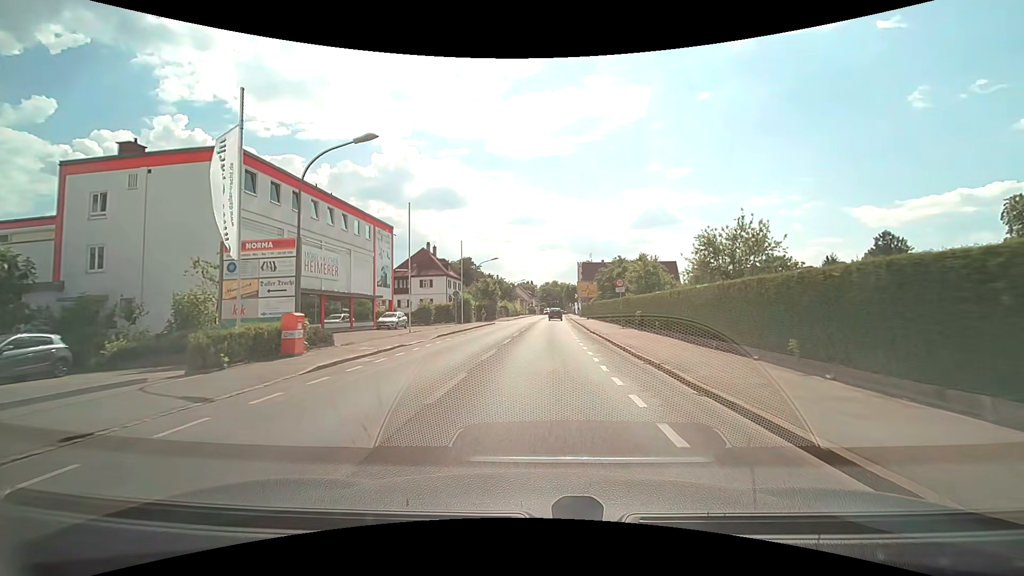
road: secondary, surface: asphalt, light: Day
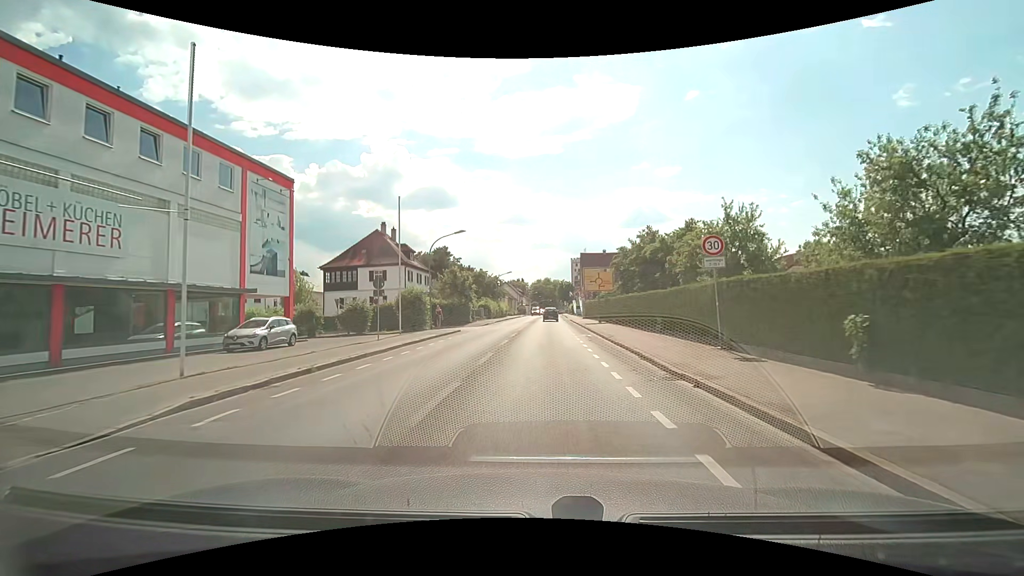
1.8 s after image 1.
(+0.2, +19.3) m; +1°
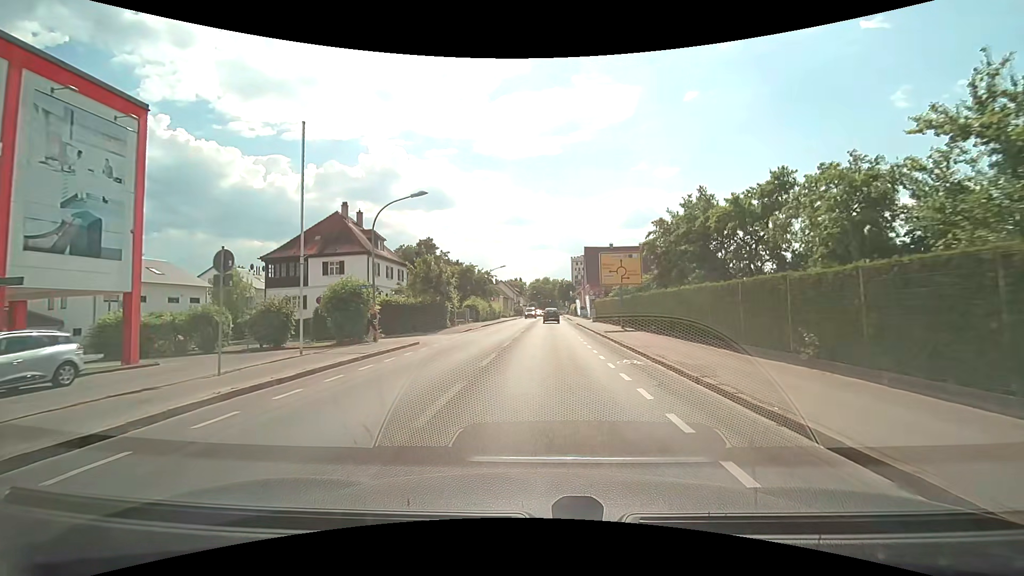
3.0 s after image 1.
(+0.1, +12.1) m; 0°
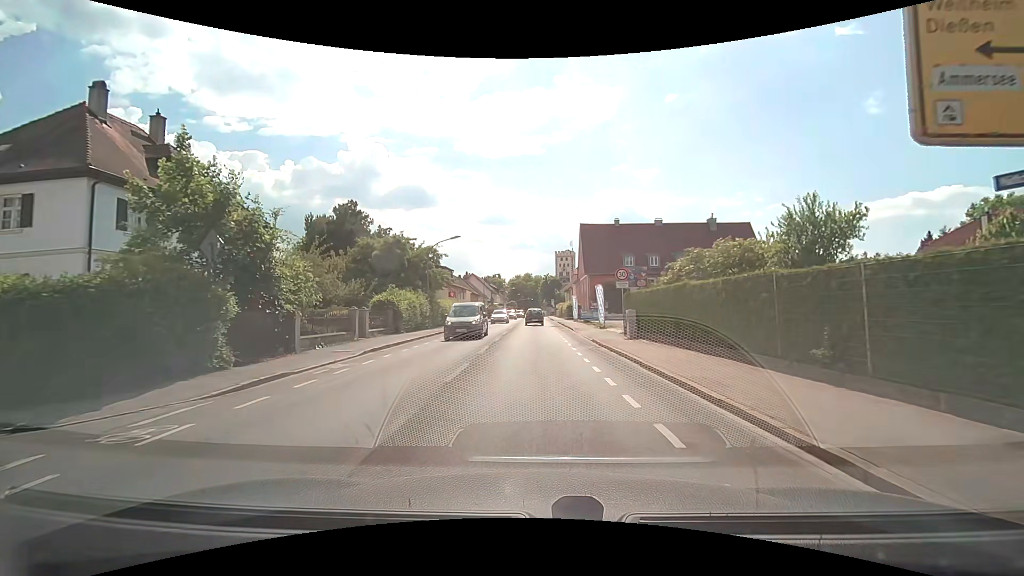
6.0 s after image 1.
(+0.6, +26.4) m; +2°
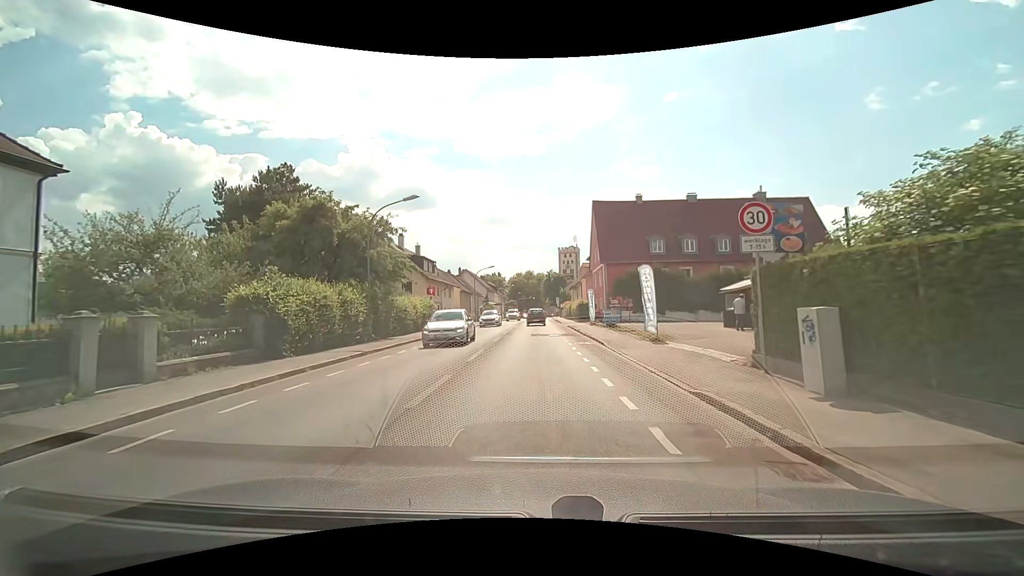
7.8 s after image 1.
(0.0, +14.3) m; 0°
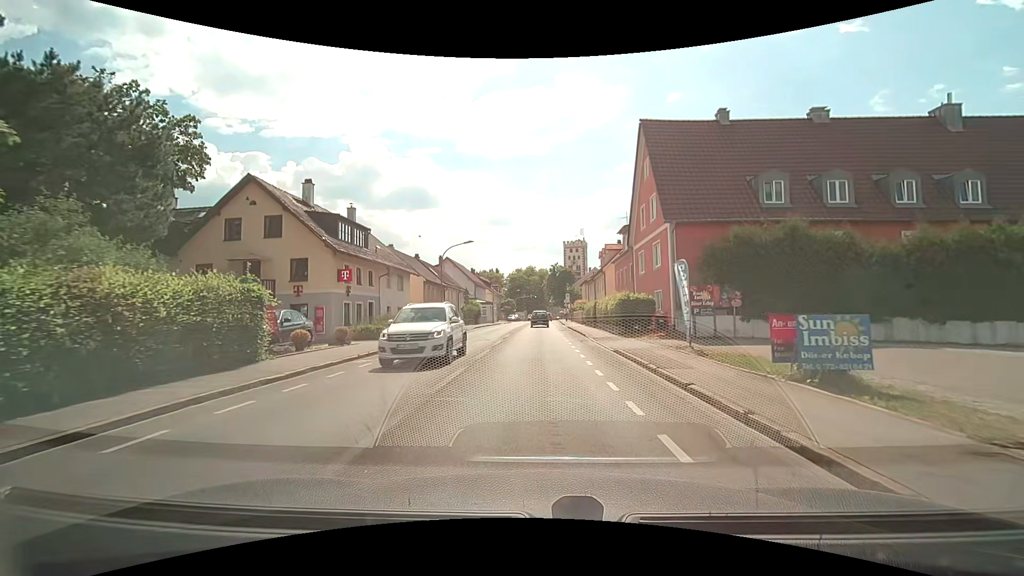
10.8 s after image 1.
(-0.1, +24.2) m; 0°
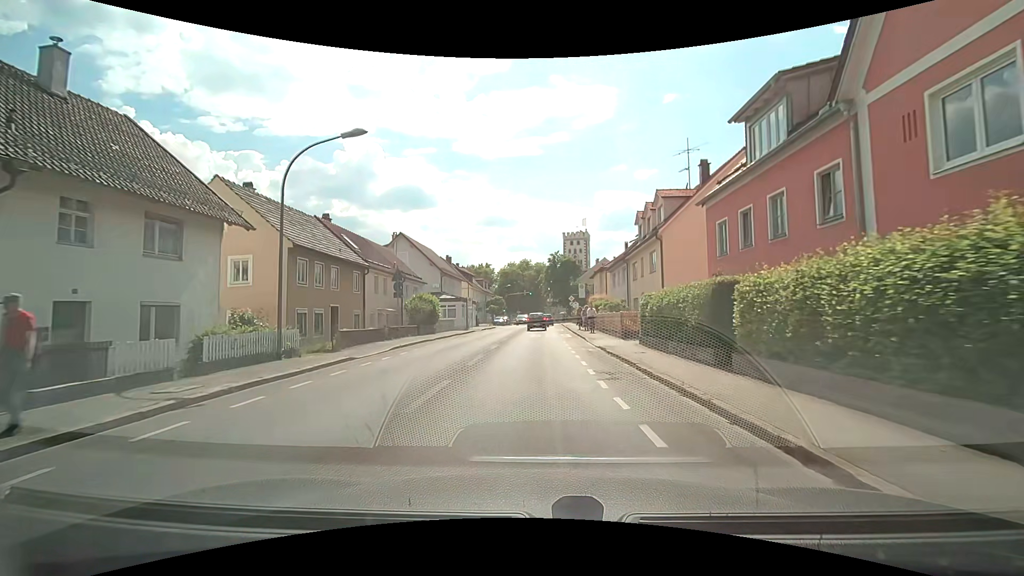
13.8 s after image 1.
(0.0, +25.5) m; 0°
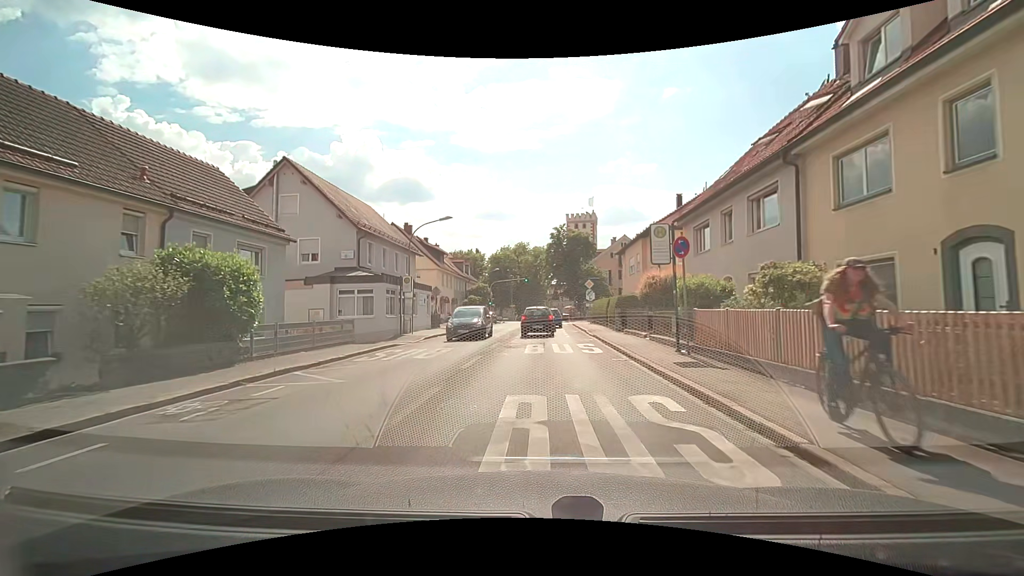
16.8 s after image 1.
(+0.3, +25.2) m; +1°
(0, +10) (0, +20) (0, +30) (0, +40) (0, +50) (+1, +60) (+1, +70) (+1, +80) (0, +90) (-3, +99) m
